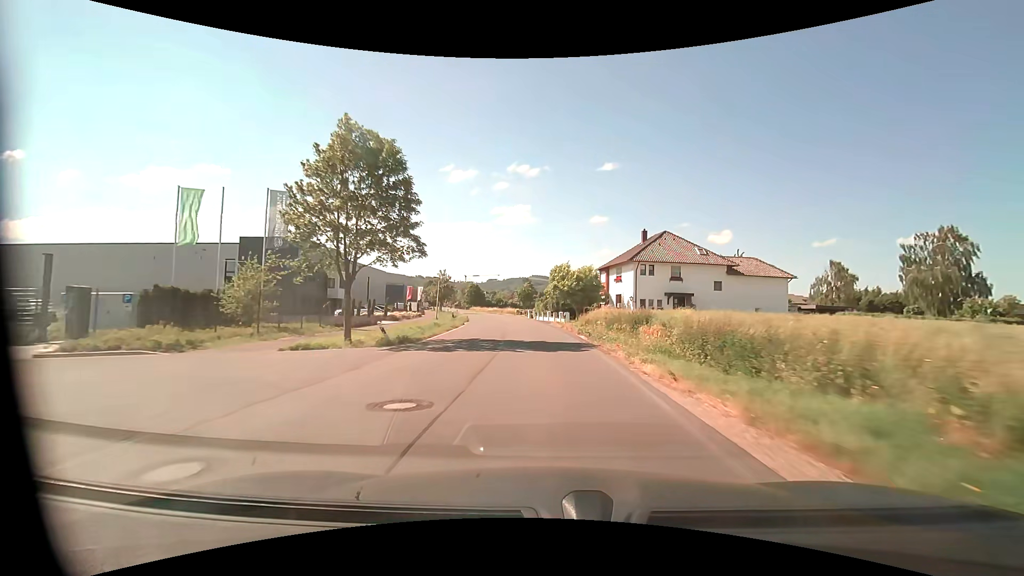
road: unclassified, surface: asphalt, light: Day
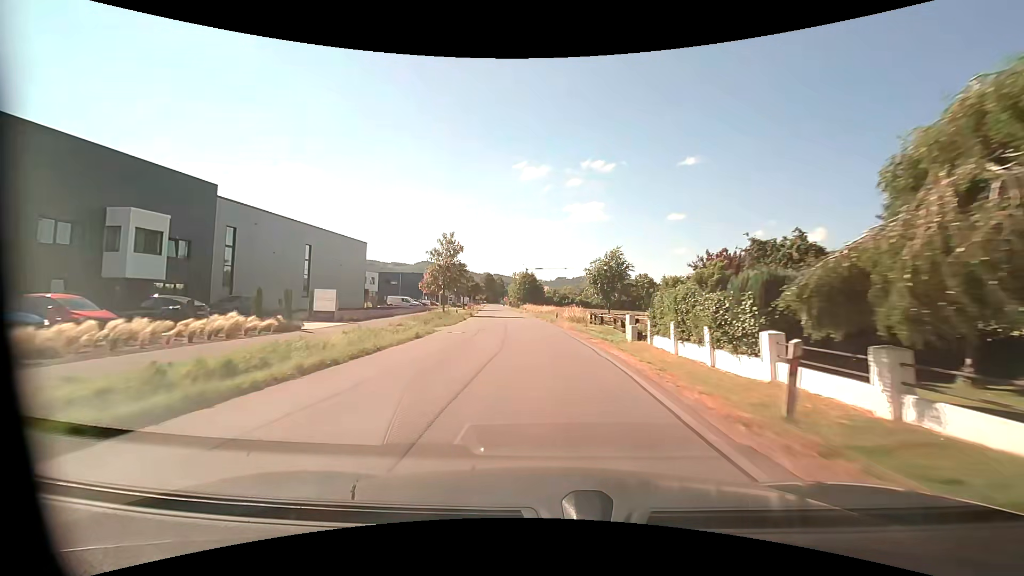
(-2.9, +50.6) m; -7°
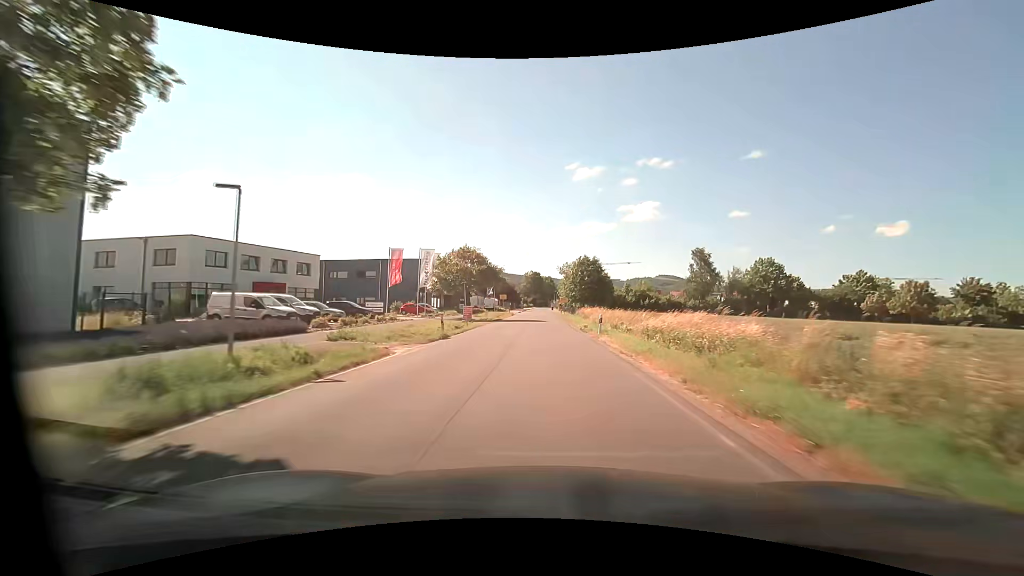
(-3.1, +50.0) m; -6°
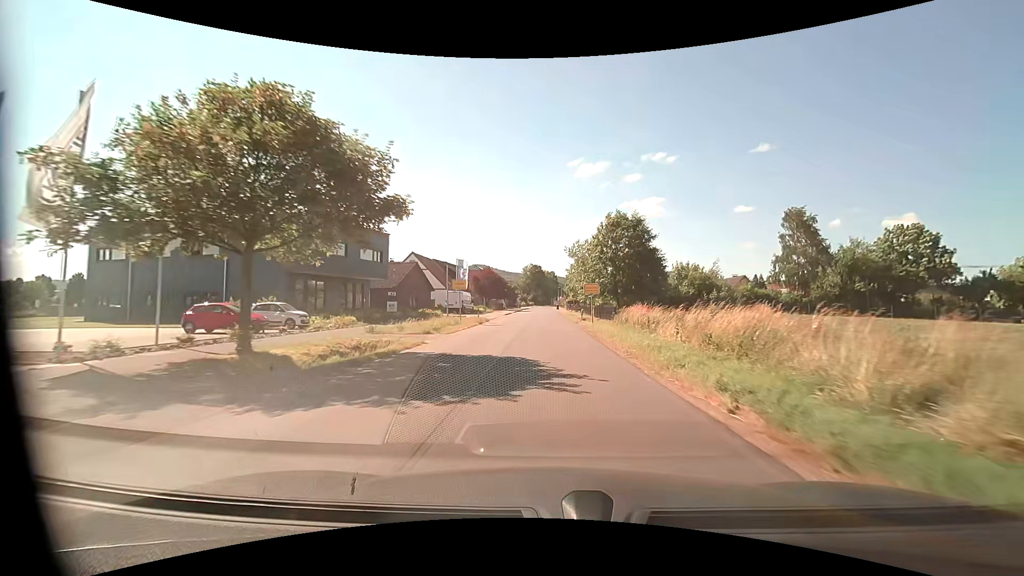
(-0.3, +38.1) m; 0°
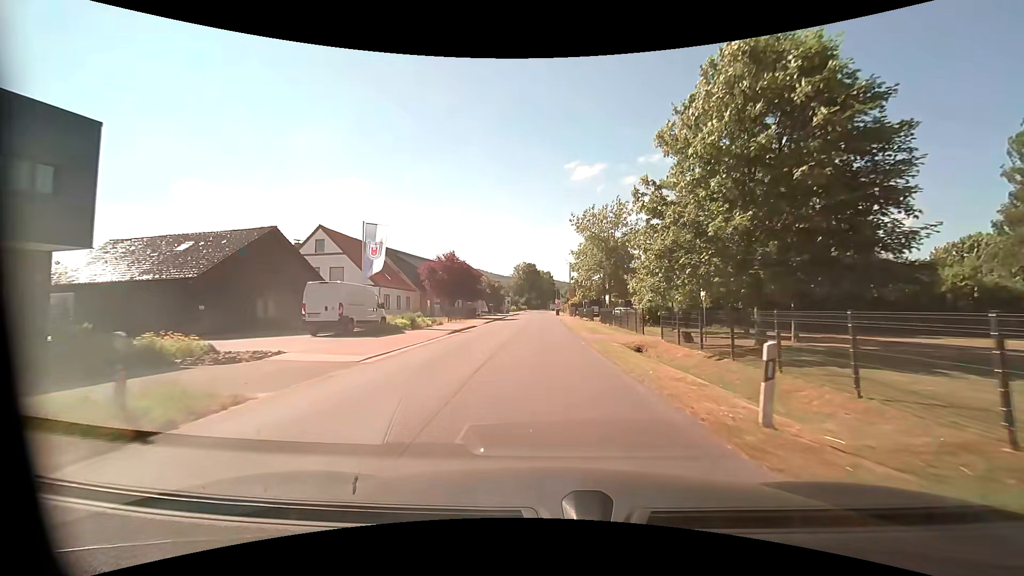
(+0.1, +32.0) m; 0°
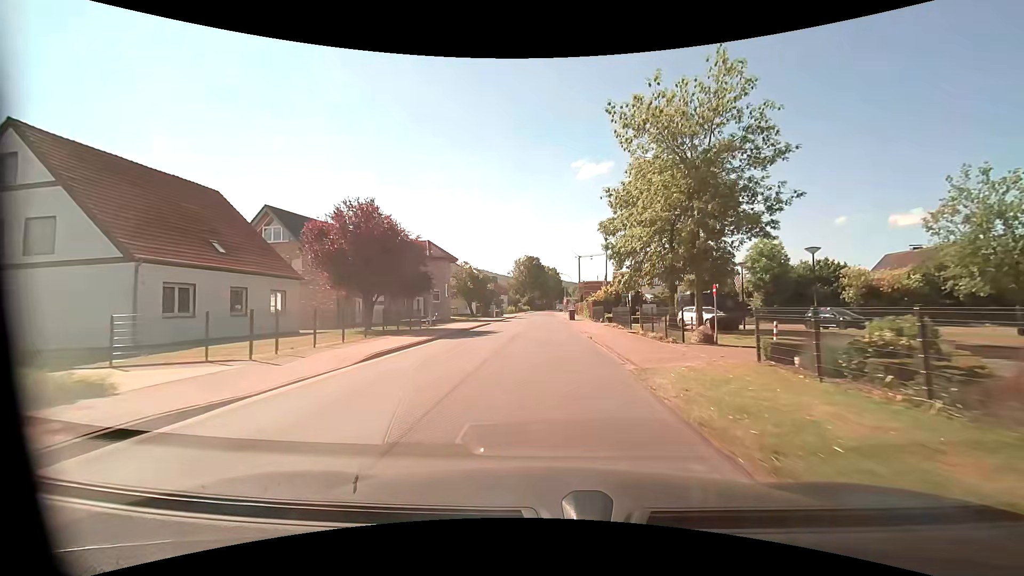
(-0.1, +30.0) m; 0°
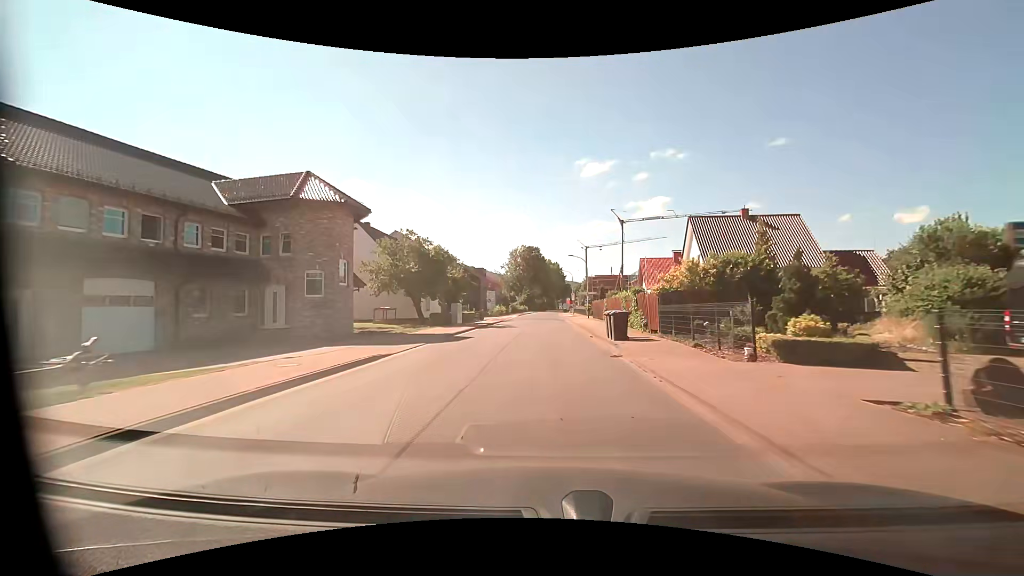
(-0.2, +30.0) m; 0°
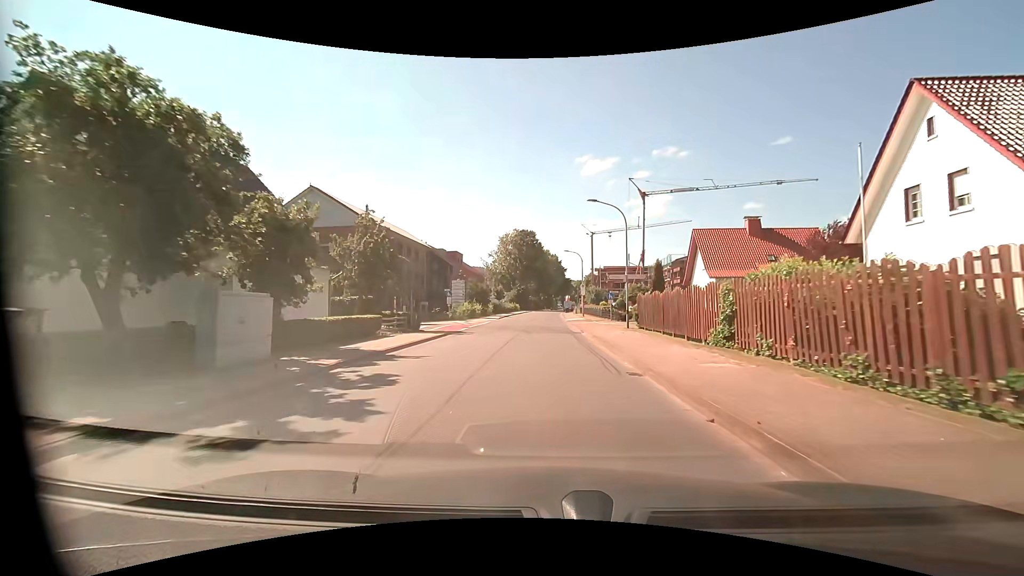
(+0.1, +29.4) m; 0°
(0, +10) (0, +20) (0, +30) (0, +40) (+1, +50) (+1, +60) (+1, +70) (+1, +80) (+1, +90) (+2, +100) m
